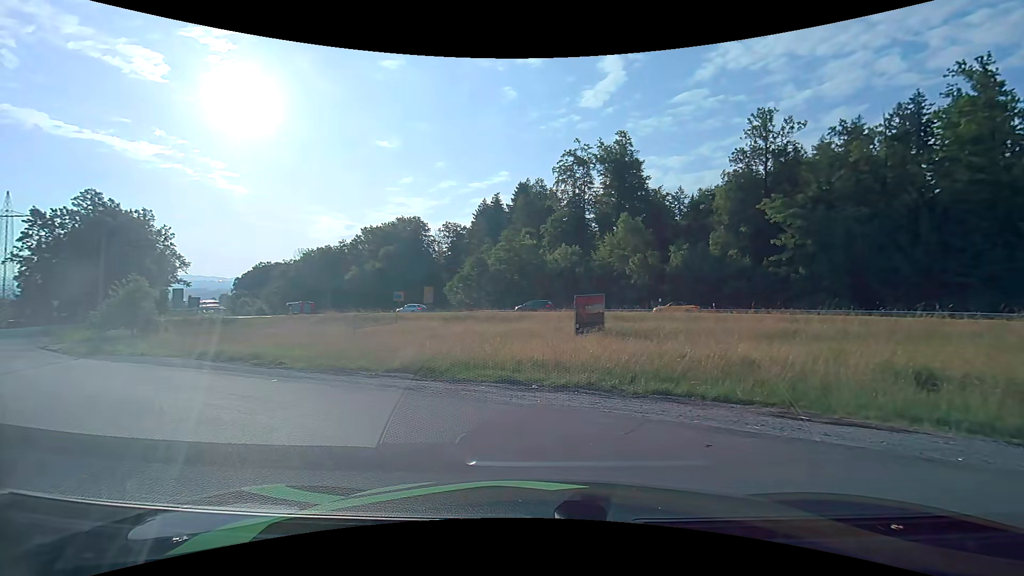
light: Day
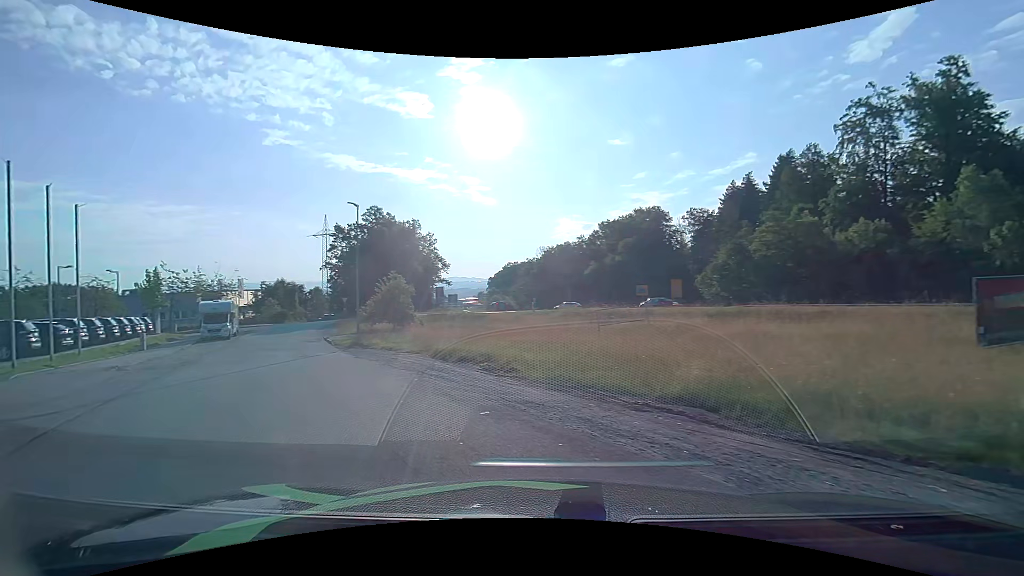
(-1.4, +5.9) m; -27°
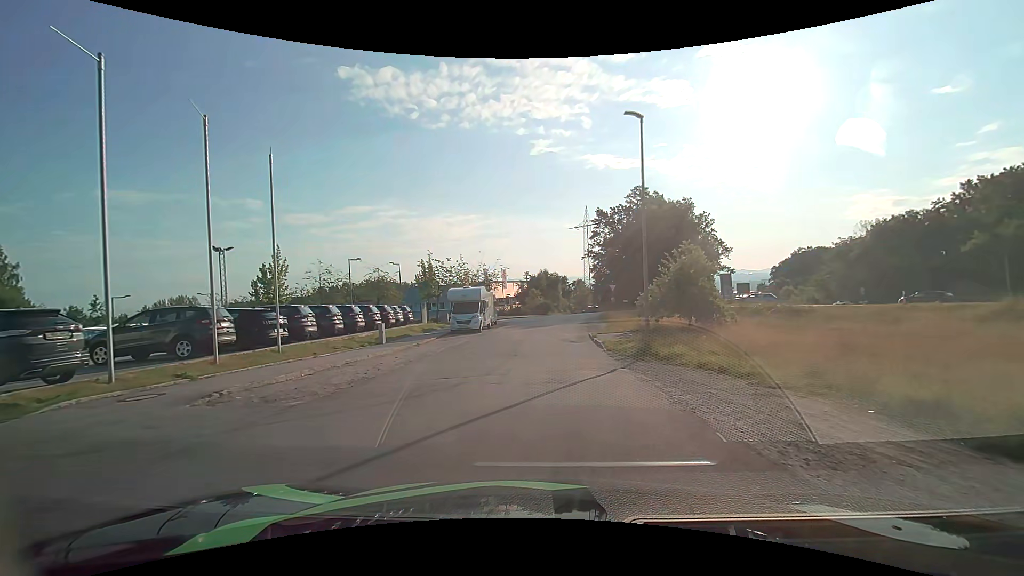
(-4.2, +11.9) m; -28°
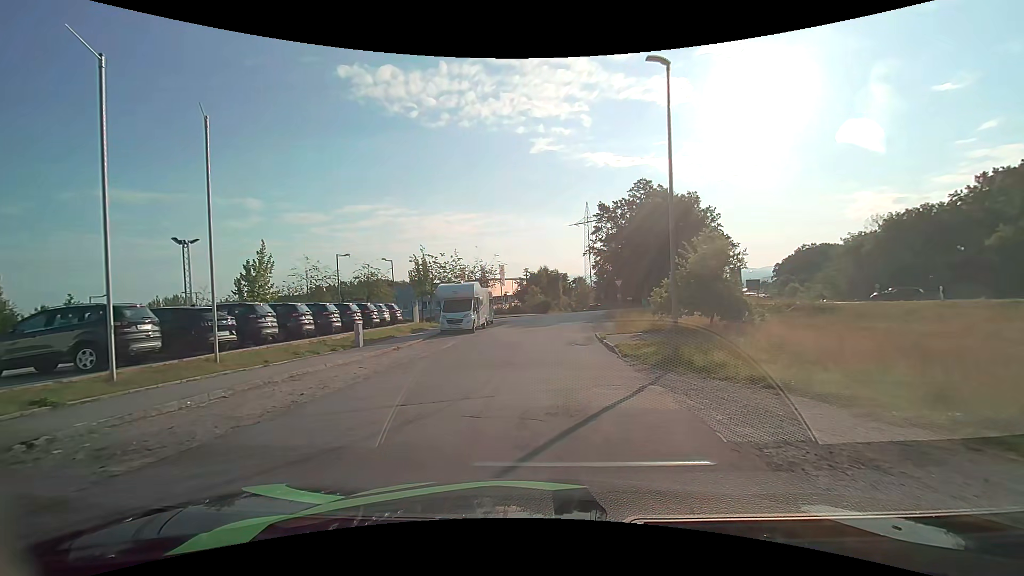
(0.0, +3.4) m; -1°
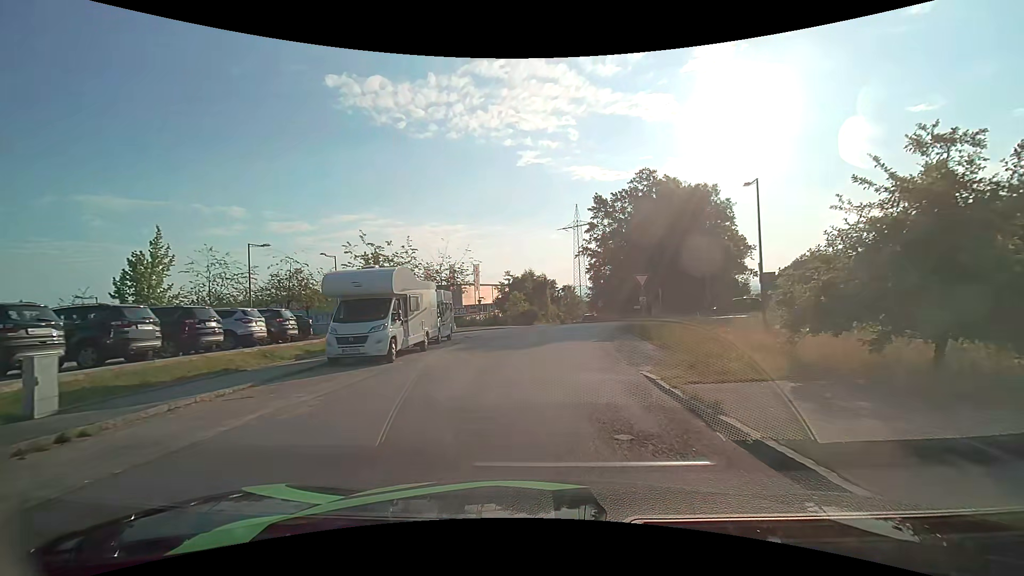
(+0.2, +14.3) m; +1°
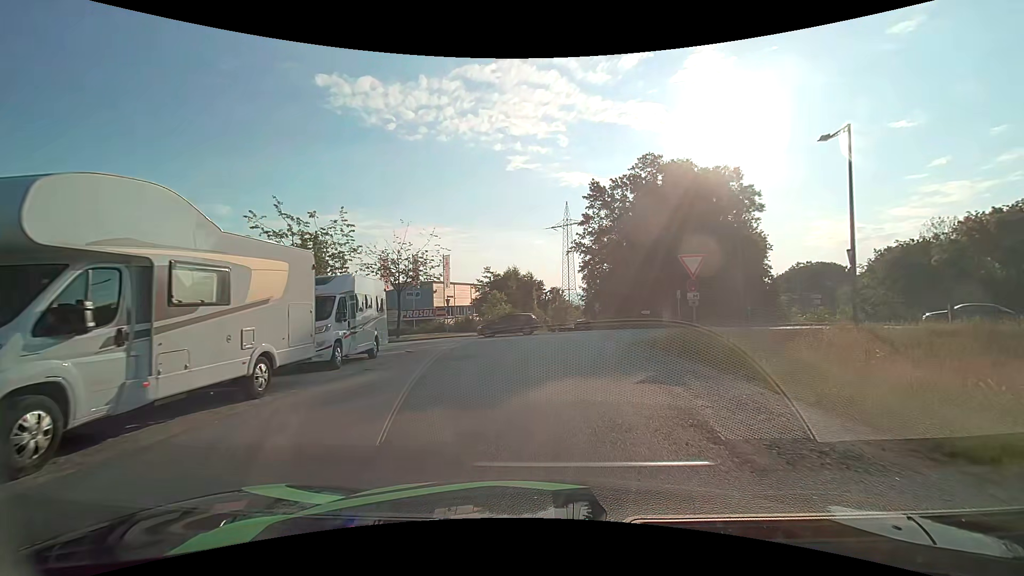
(+0.2, +10.8) m; +3°
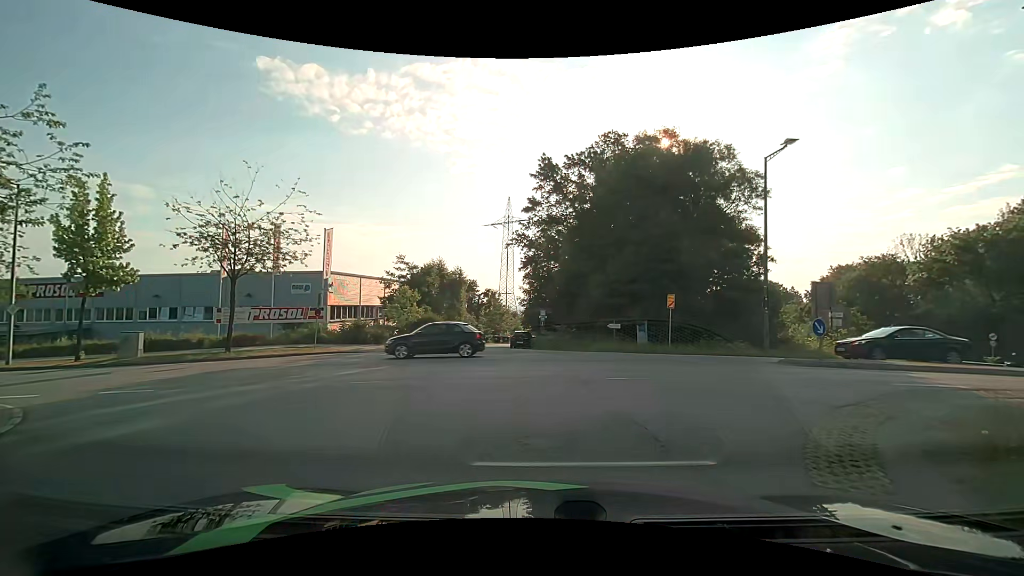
(+0.5, +13.5) m; +7°
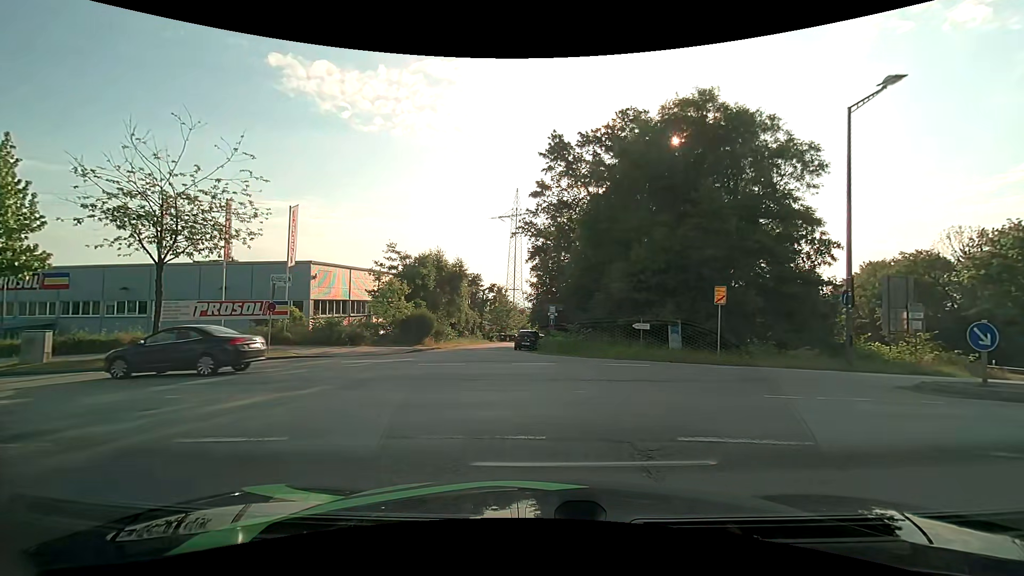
(0.0, +5.3) m; -2°
(-3, +9) (-11, +15) (-20, +17) (-30, +18) (-40, +19) (-50, +20) (-60, +21) (-70, +22) (-80, +24) (-90, +26) m
